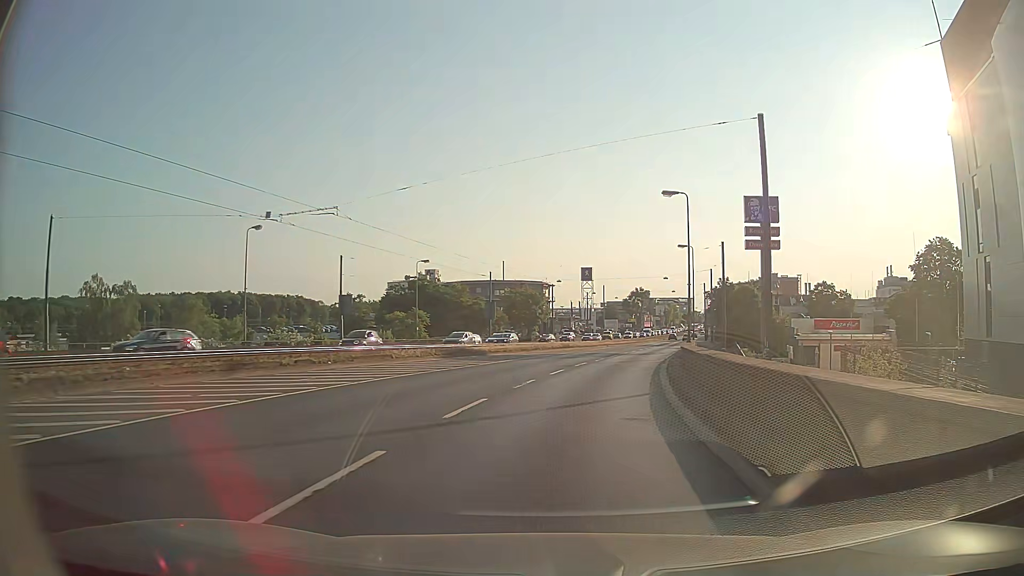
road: primary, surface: asphalt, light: Day
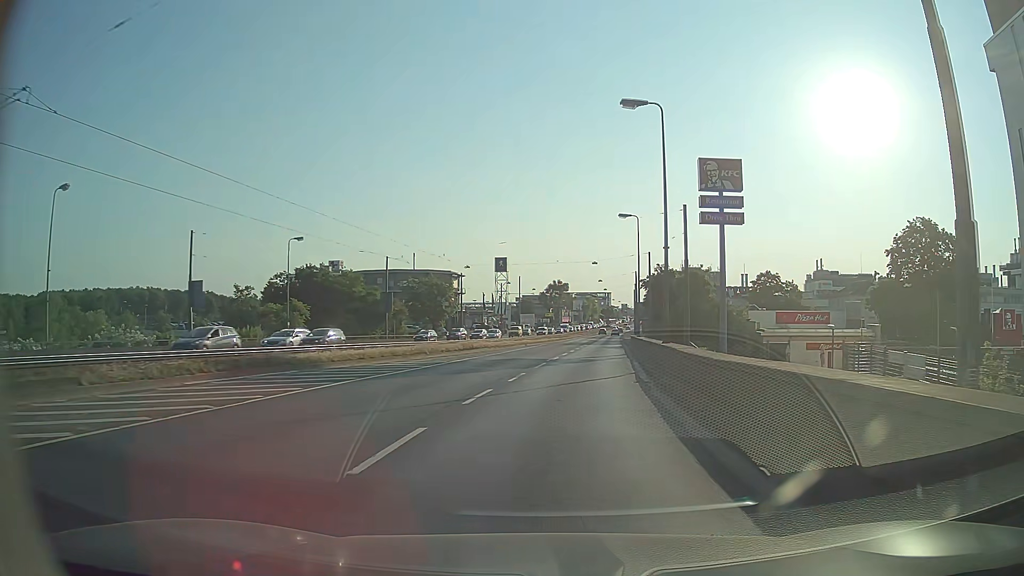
(+1.0, +16.0) m; +7°
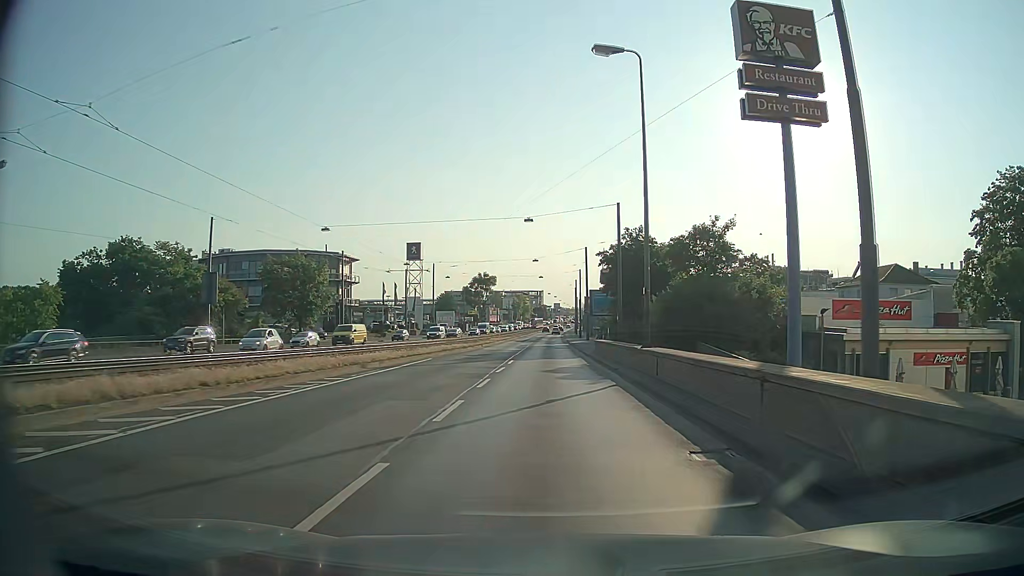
(+2.3, +32.2) m; +7°
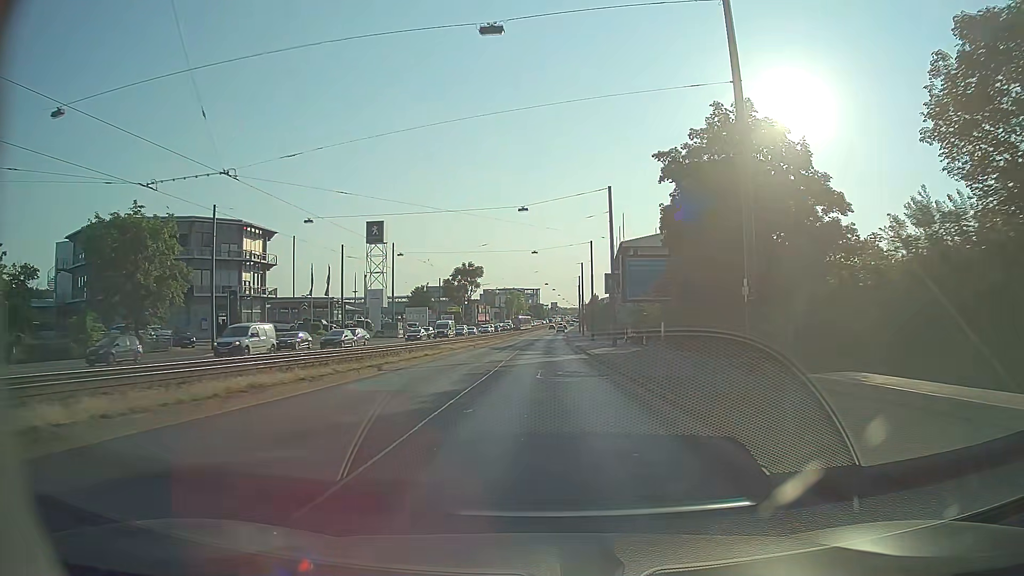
(-0.1, +32.6) m; -1°
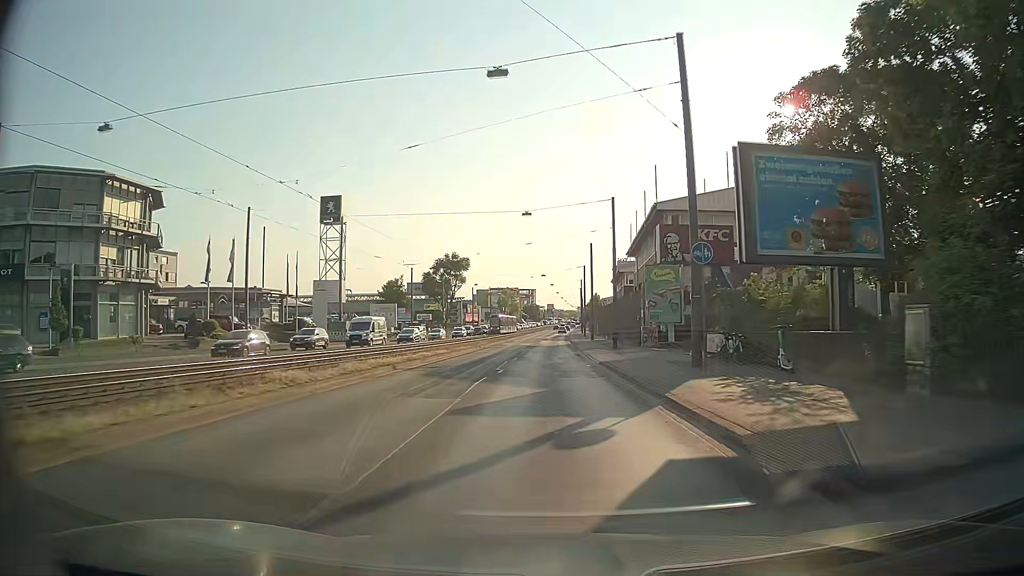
(+0.1, +24.7) m; +1°
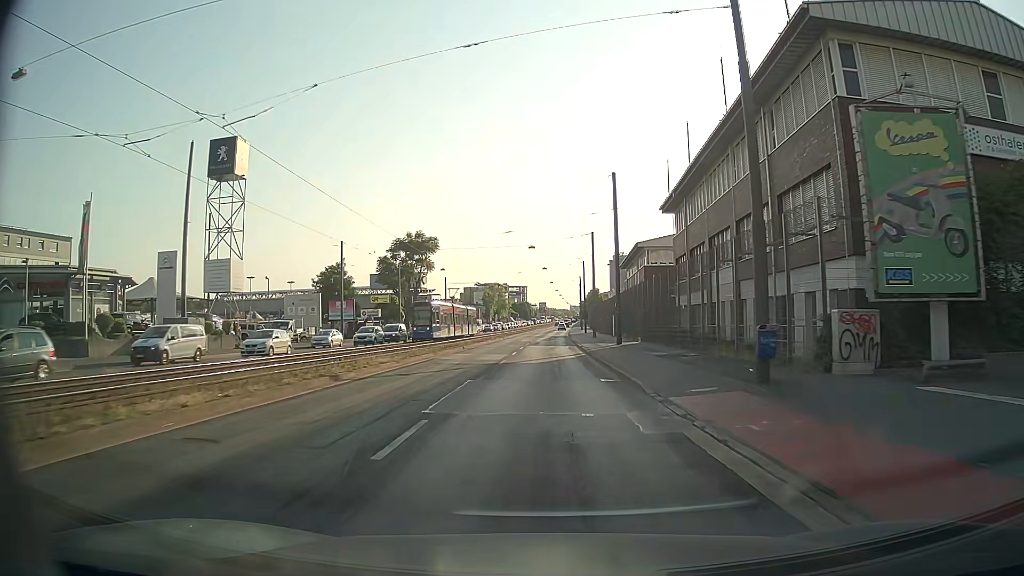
(+0.2, +33.1) m; +1°
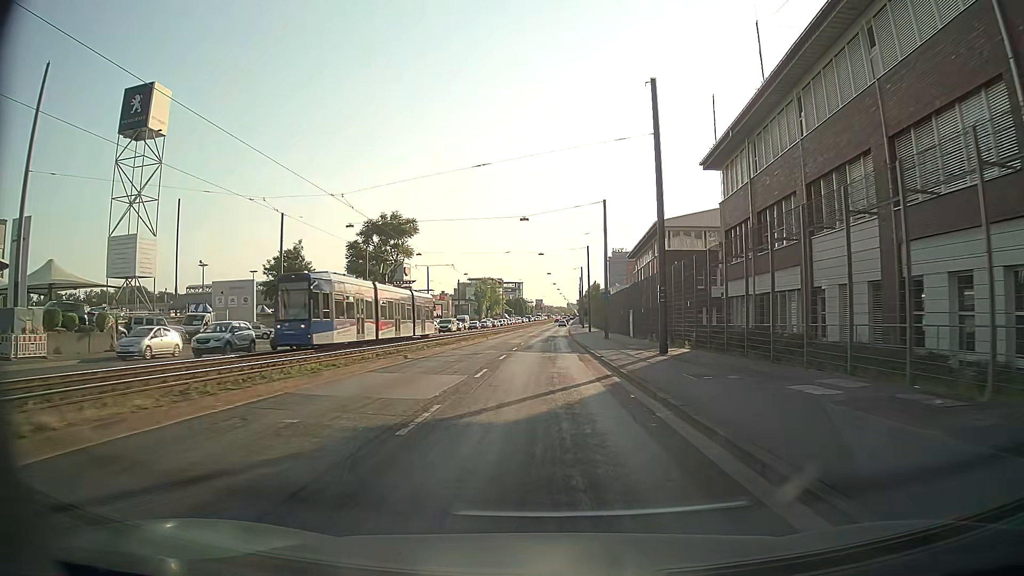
(+0.1, +16.6) m; +1°
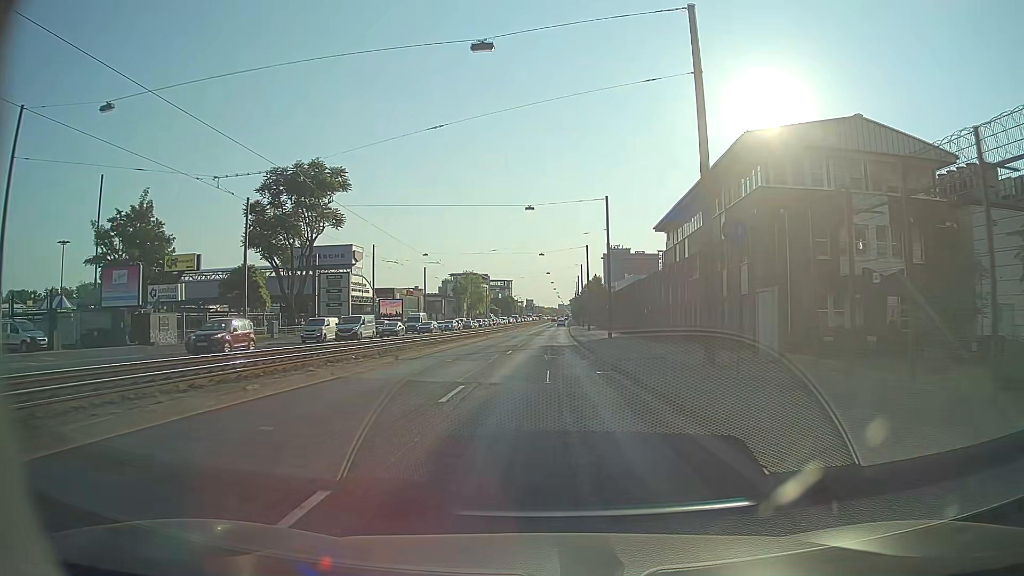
(0.0, +33.0) m; 0°
(0, +10) (0, +20) (0, +30) (0, +40) (+1, +50) (+1, +60) (+1, +70) (+1, +80) (+2, +90) (+2, +100) m
